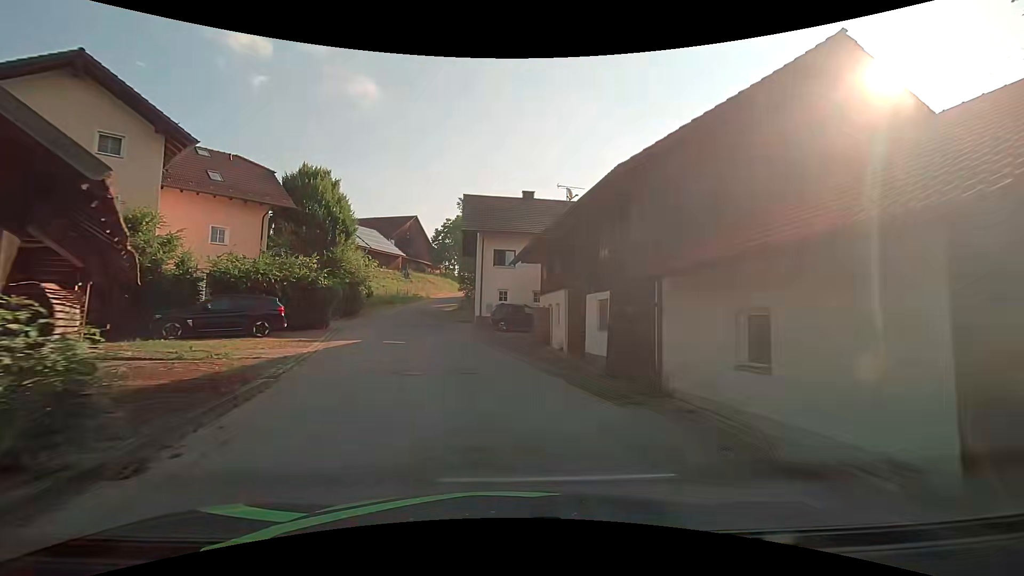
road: unclassified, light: Day
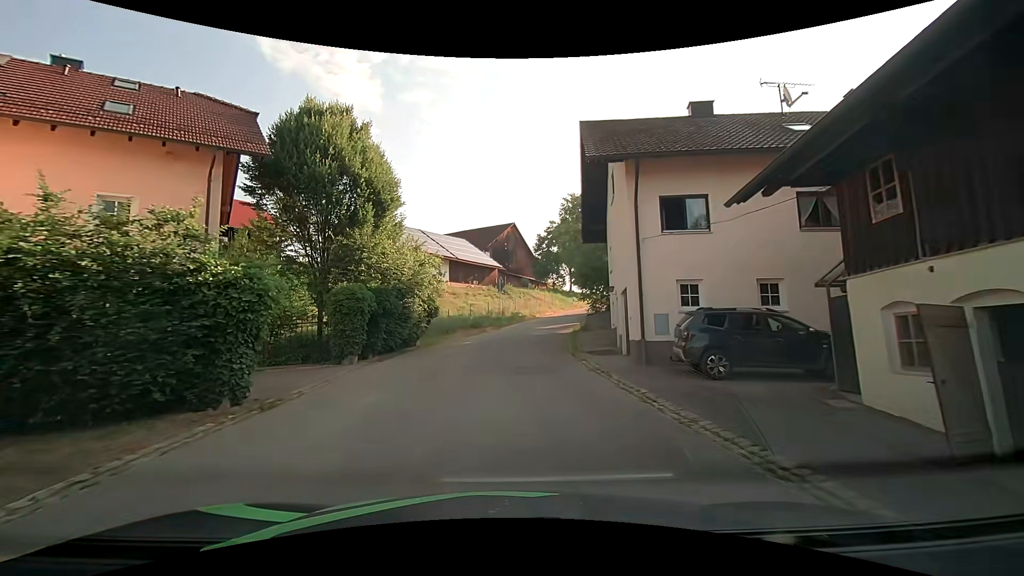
(-2.1, +17.0) m; -12°
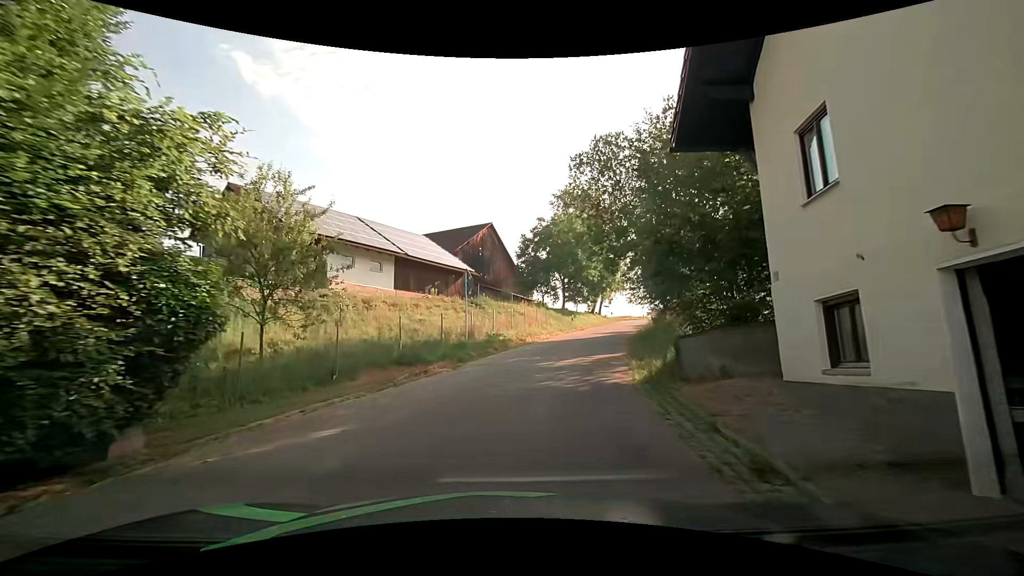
(0.0, +16.4) m; +2°
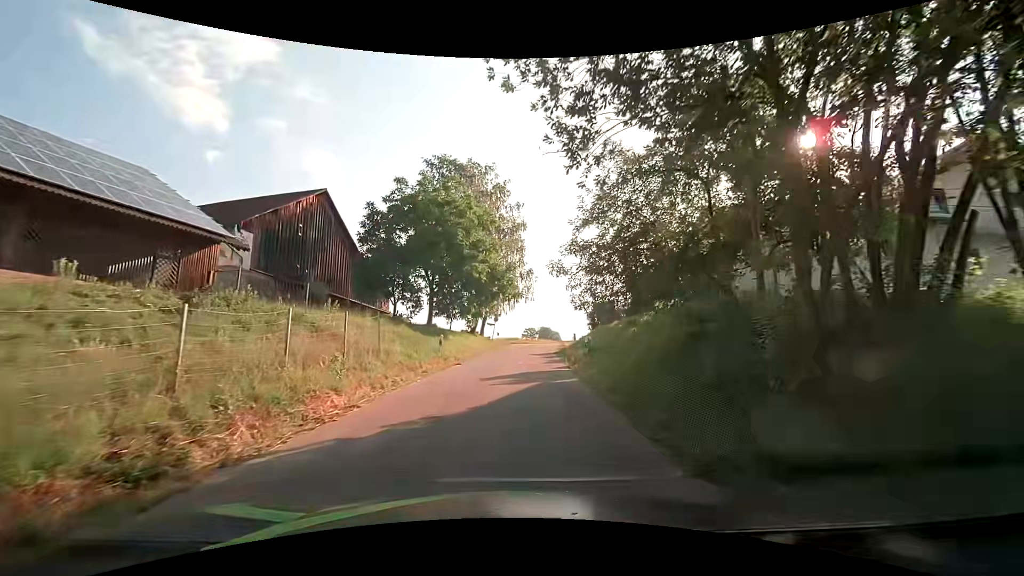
(+2.4, +19.7) m; +15°
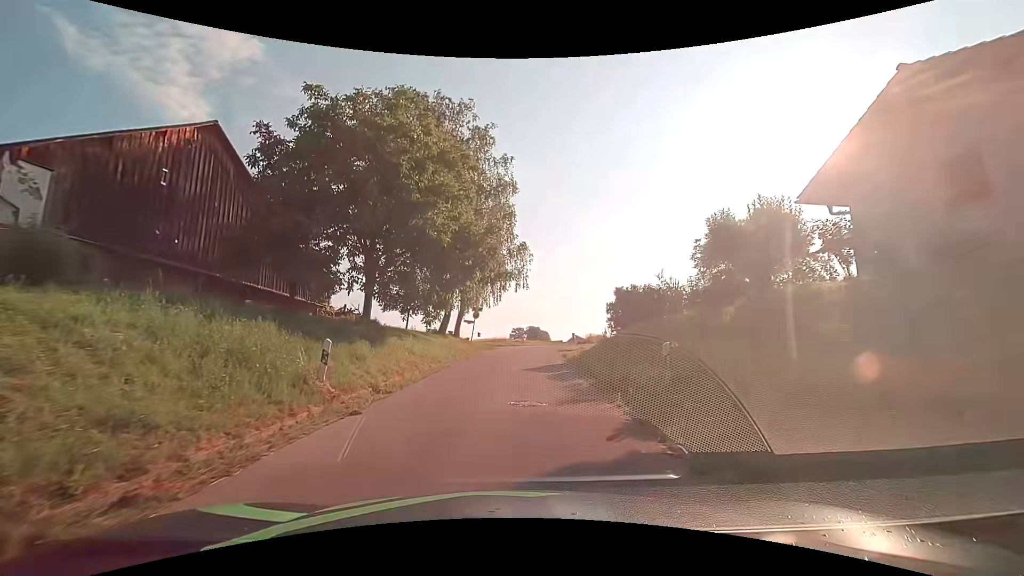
(+0.2, +12.8) m; +3°
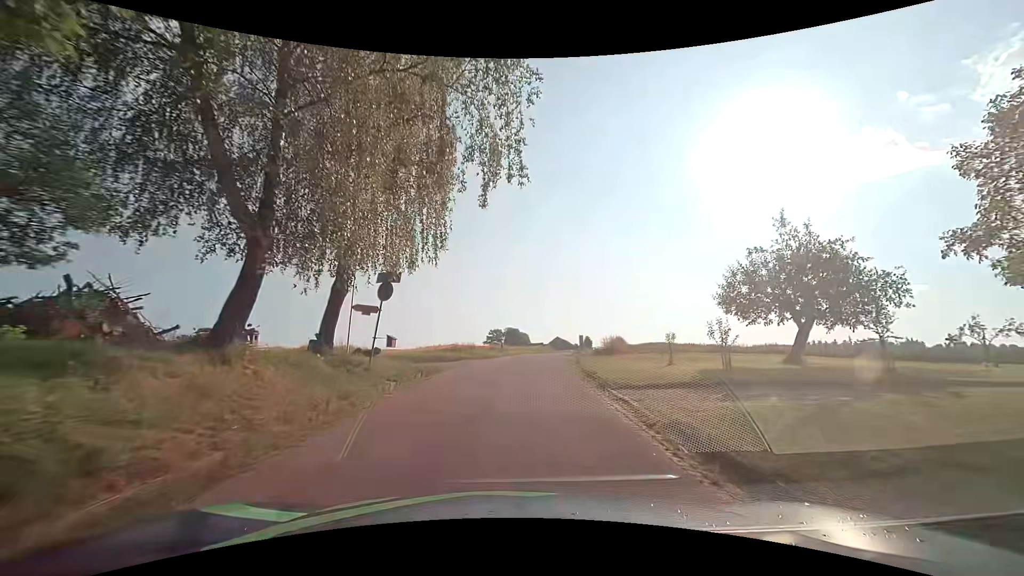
(-0.1, +23.0) m; +2°
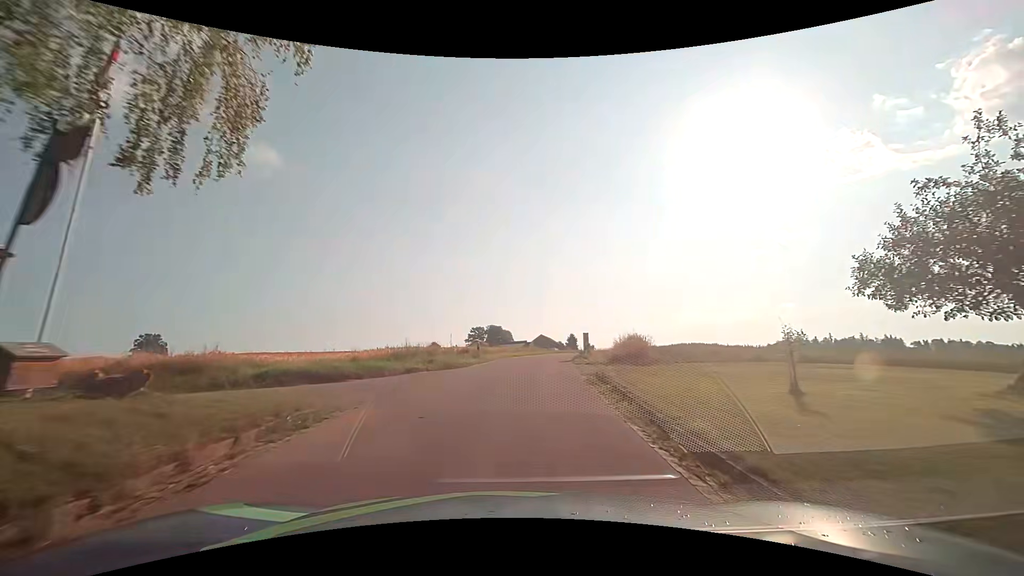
(+0.1, +10.6) m; +2°
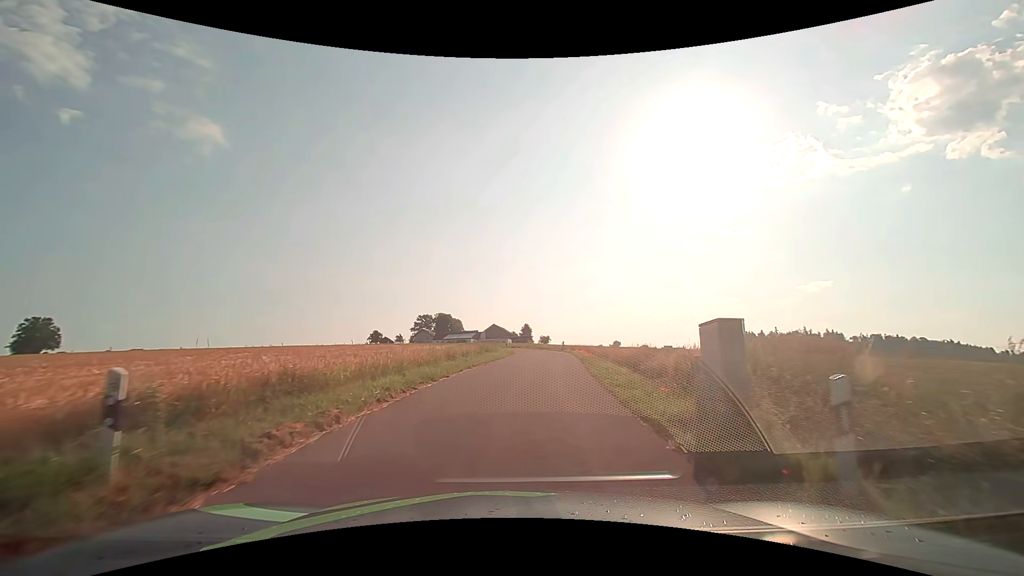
(+0.8, +23.3) m; +4°
